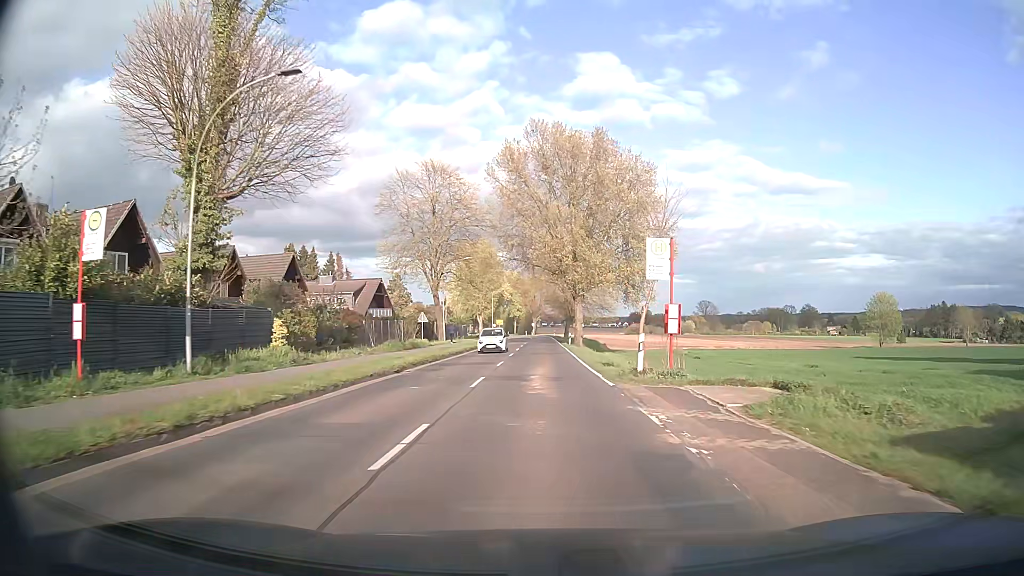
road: tertiary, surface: asphalt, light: Day
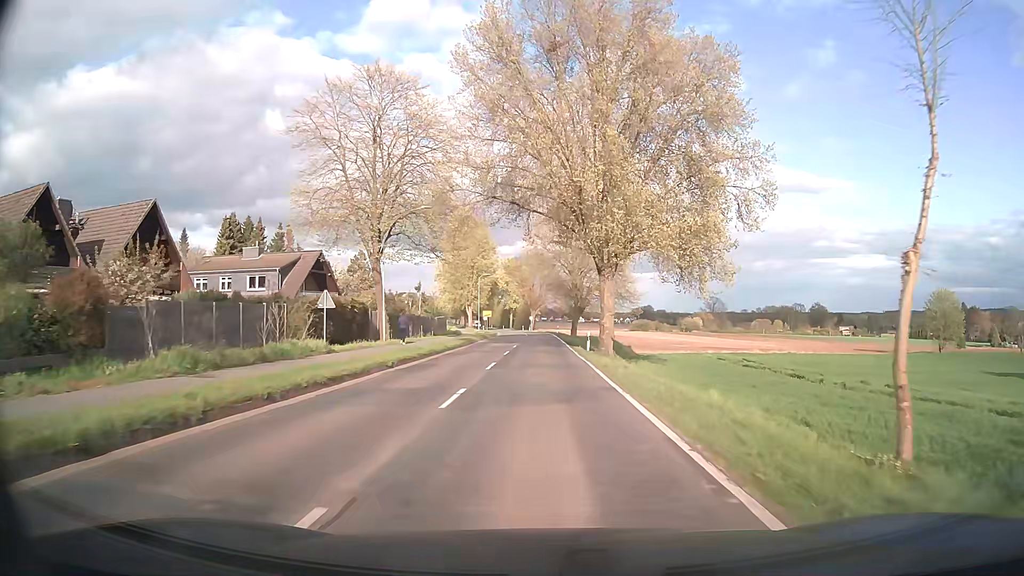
(+0.2, +23.0) m; 0°
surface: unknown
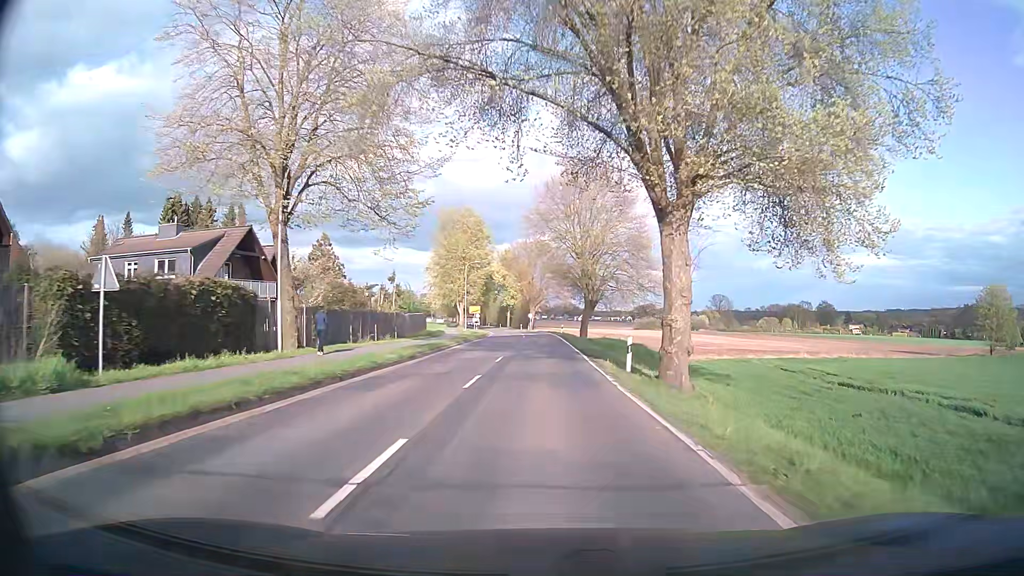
(0.0, +15.4) m; 0°
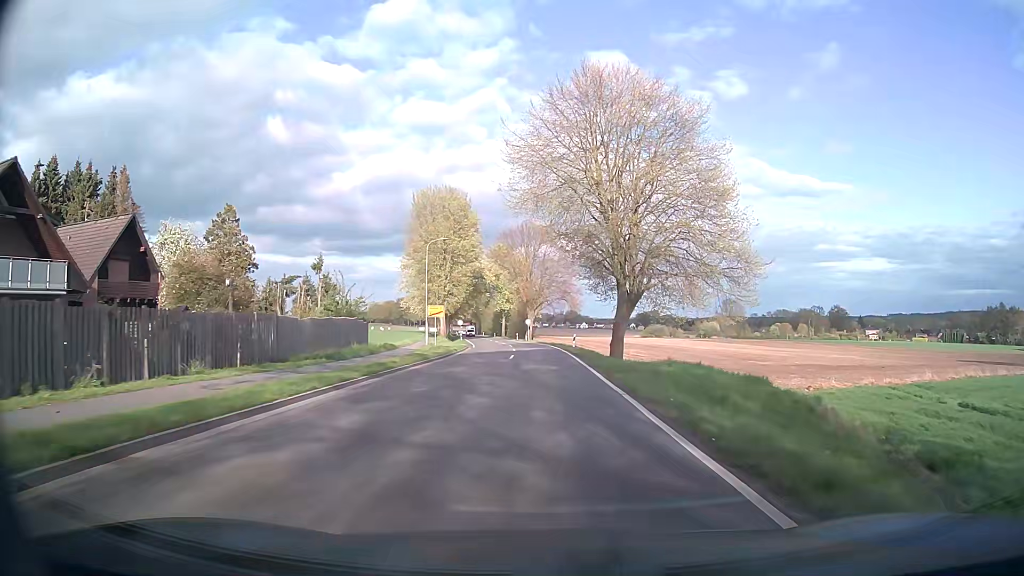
(0.0, +24.1) m; 0°
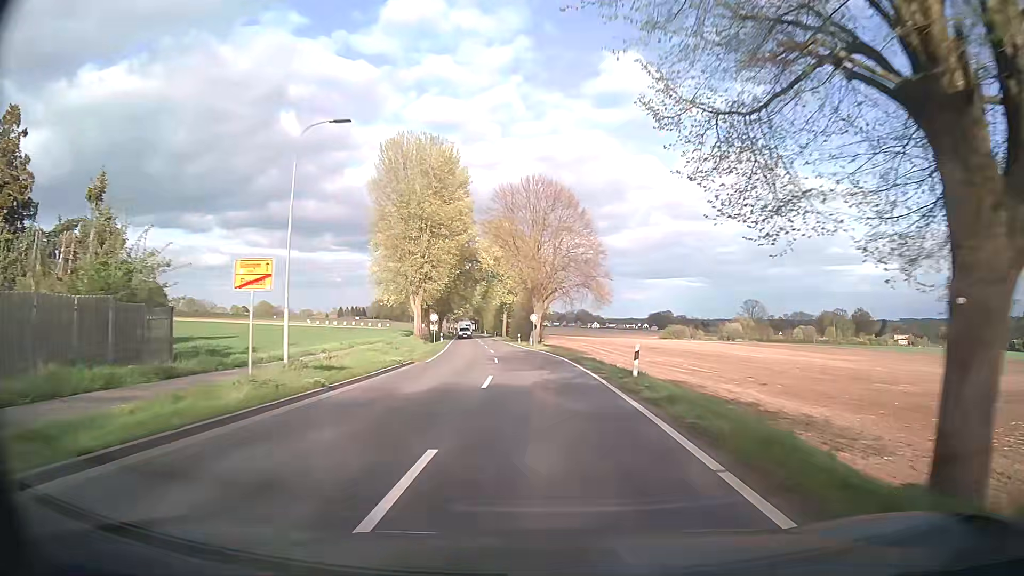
(-0.2, +26.8) m; -1°
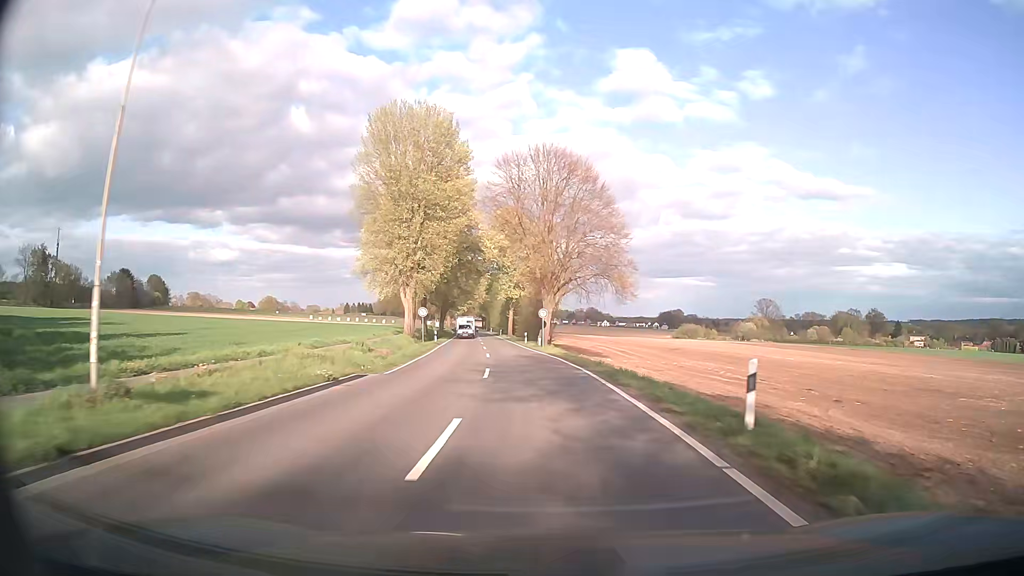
(-0.1, +9.6) m; 0°
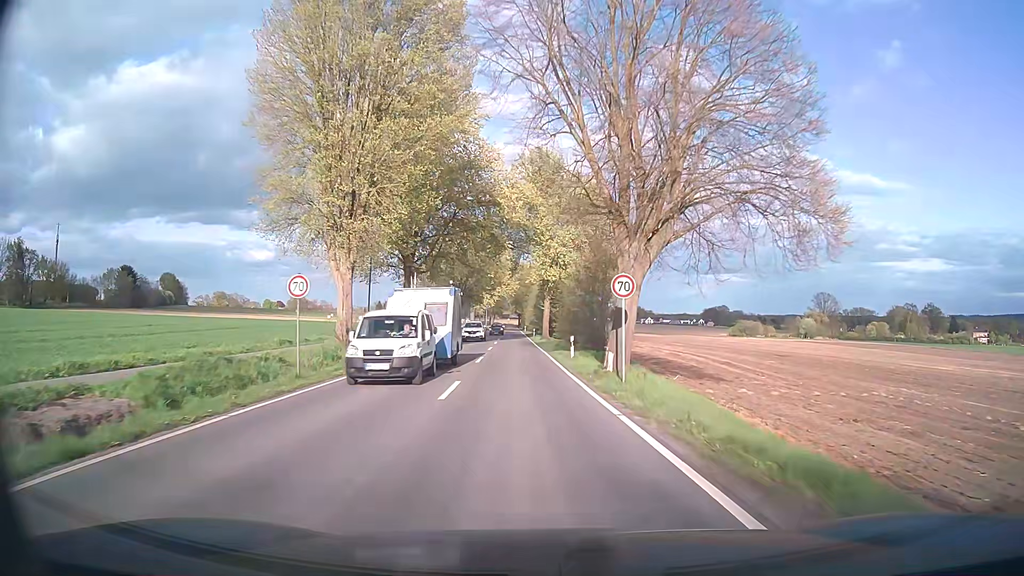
(-1.1, +29.9) m; -4°
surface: asphalt
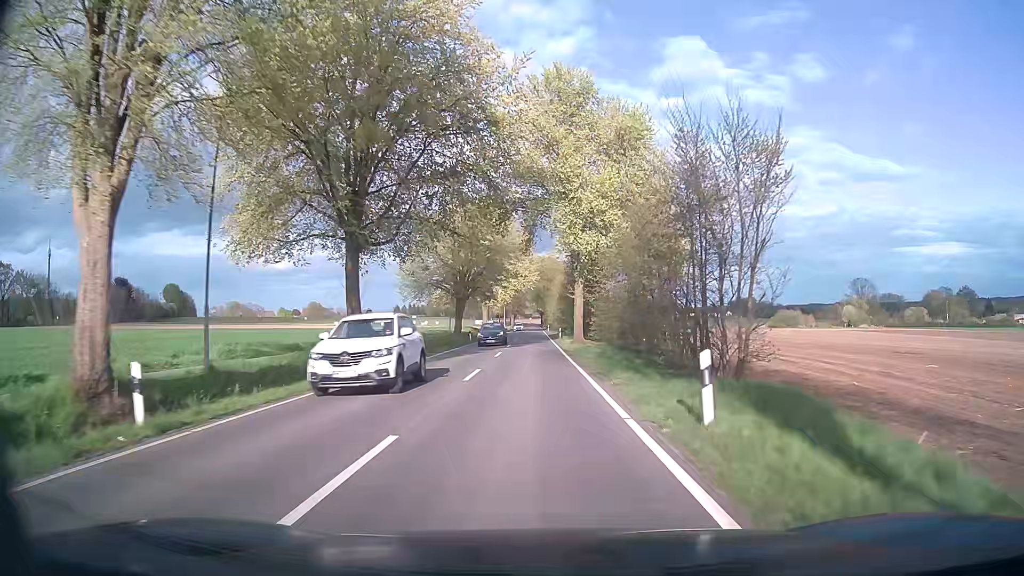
(-0.4, +20.6) m; -2°
(0, +10) (0, +20) (0, +30) (0, +40) (0, +50) (-1, +60) (-1, +70) (-1, +80) (-1, +90) (-1, +100) m
